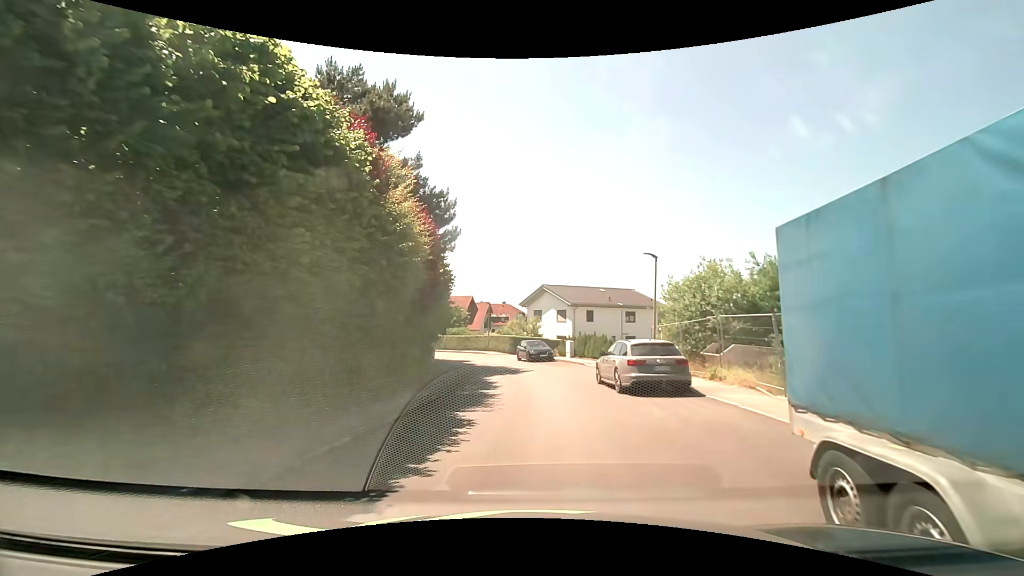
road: residential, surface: asphalt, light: Day
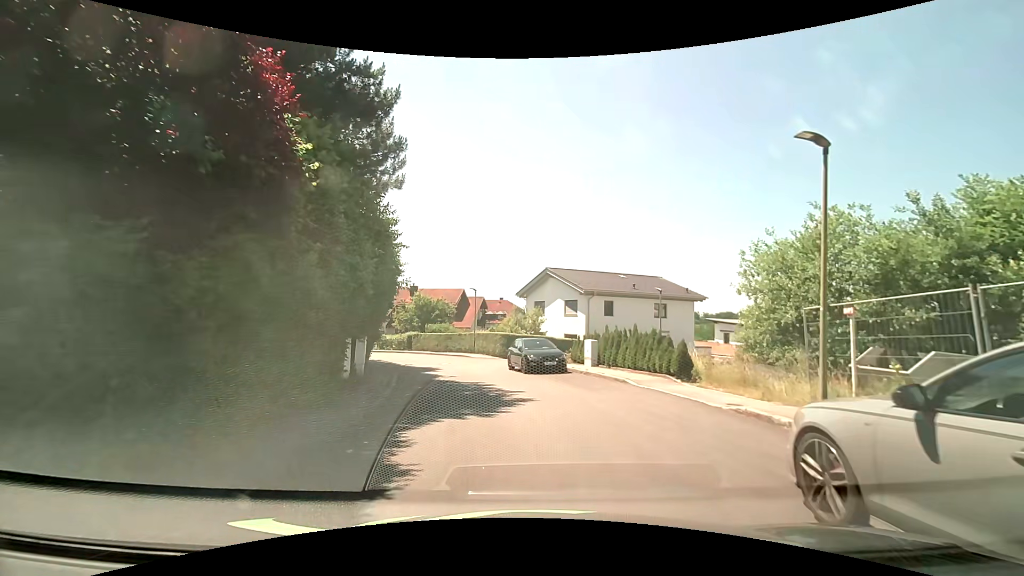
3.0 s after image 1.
(0.0, +12.9) m; 0°
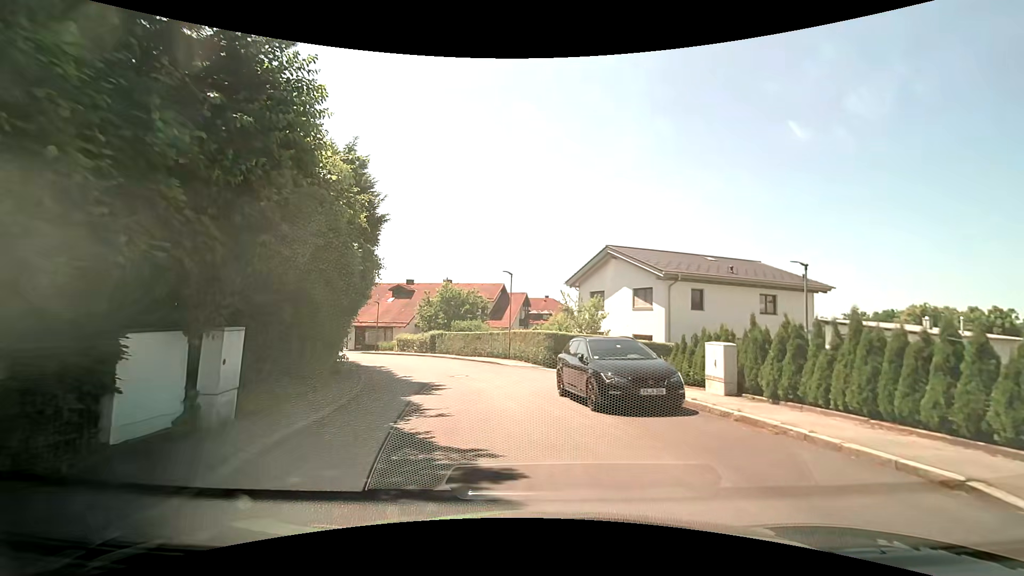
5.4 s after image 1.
(-0.5, +10.6) m; -6°
